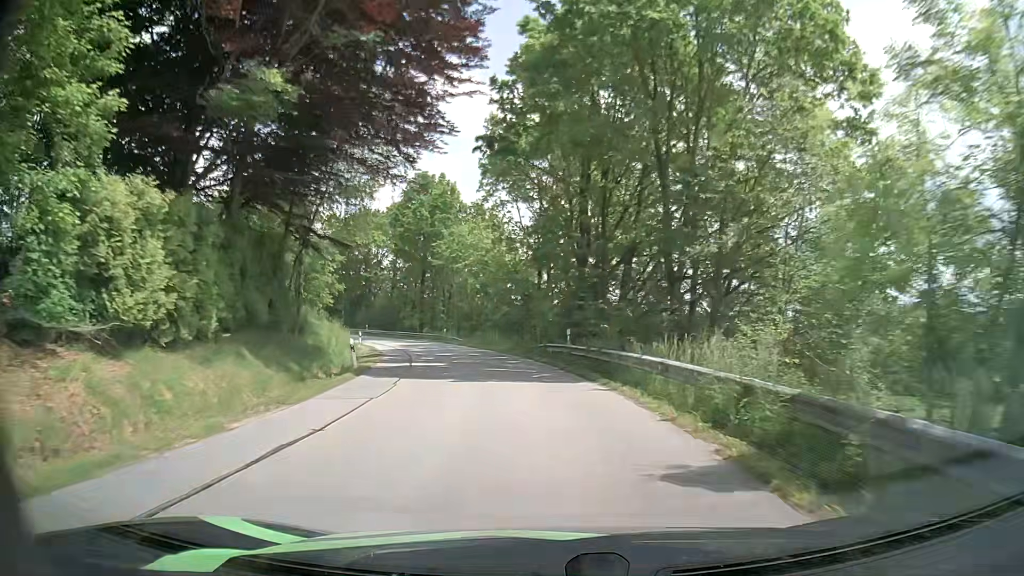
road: unclassified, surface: asphalt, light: Day
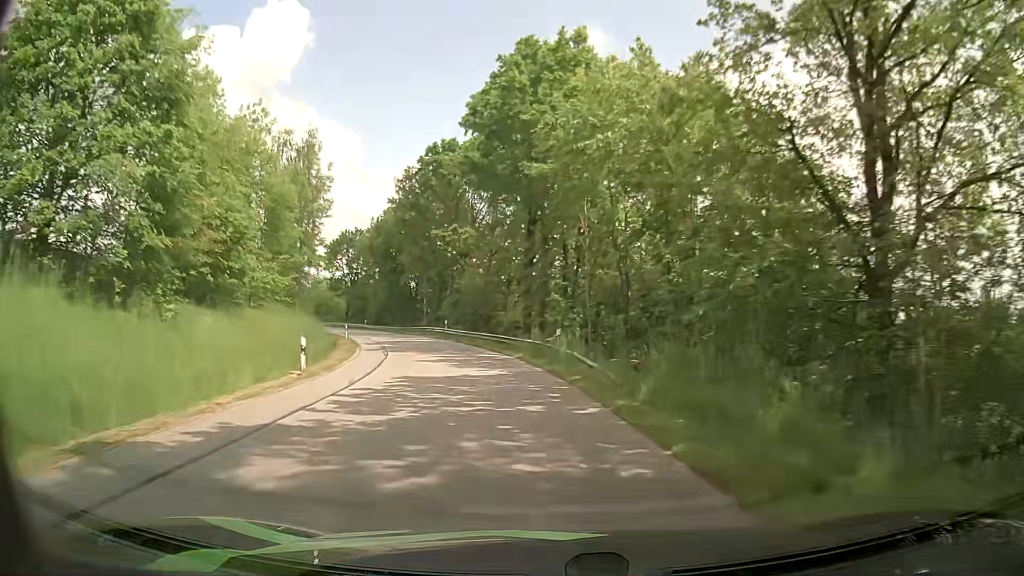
(-3.7, +35.1) m; -13°
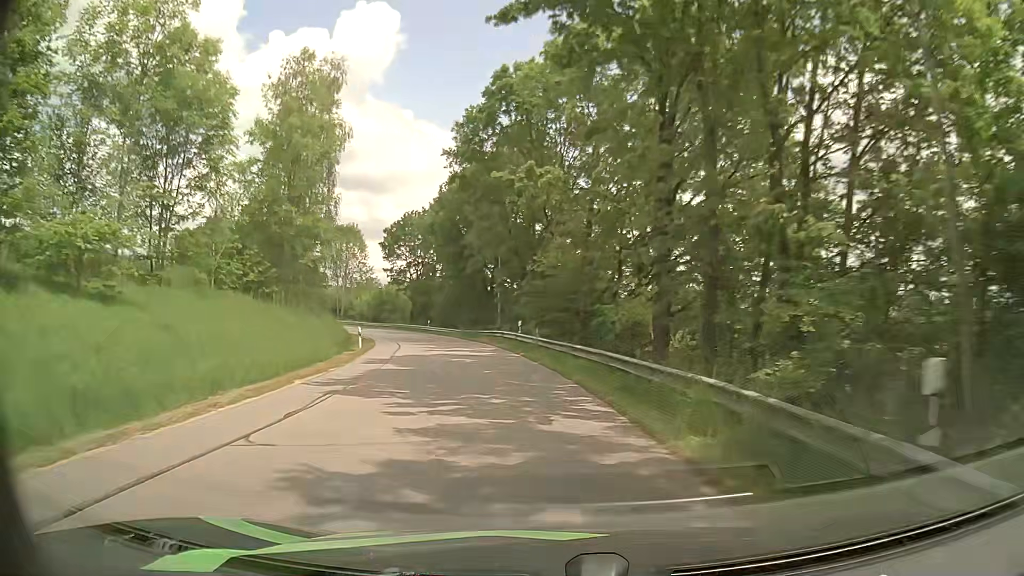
(-1.3, +18.6) m; -9°
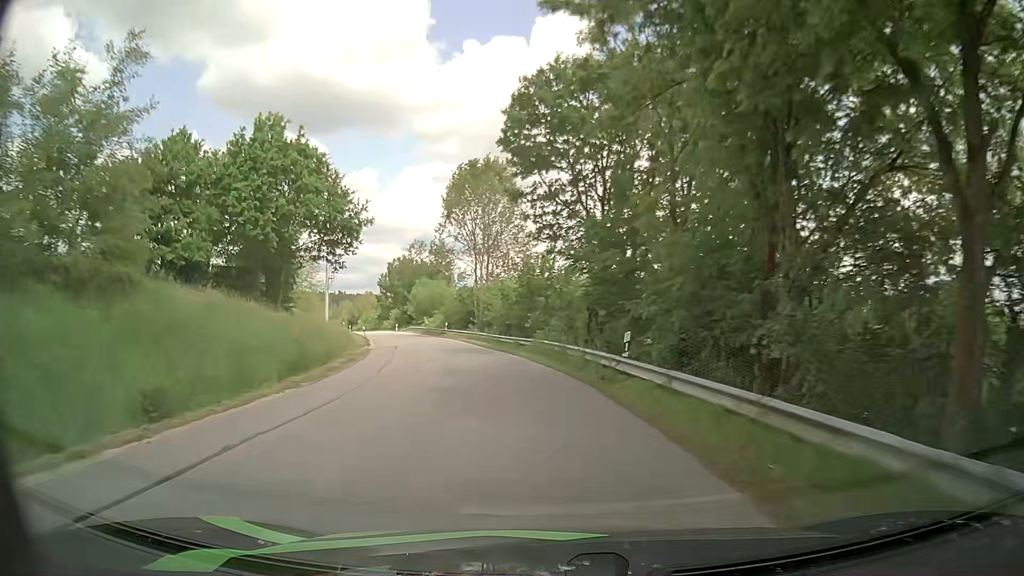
(-7.3, +47.5) m; -18°
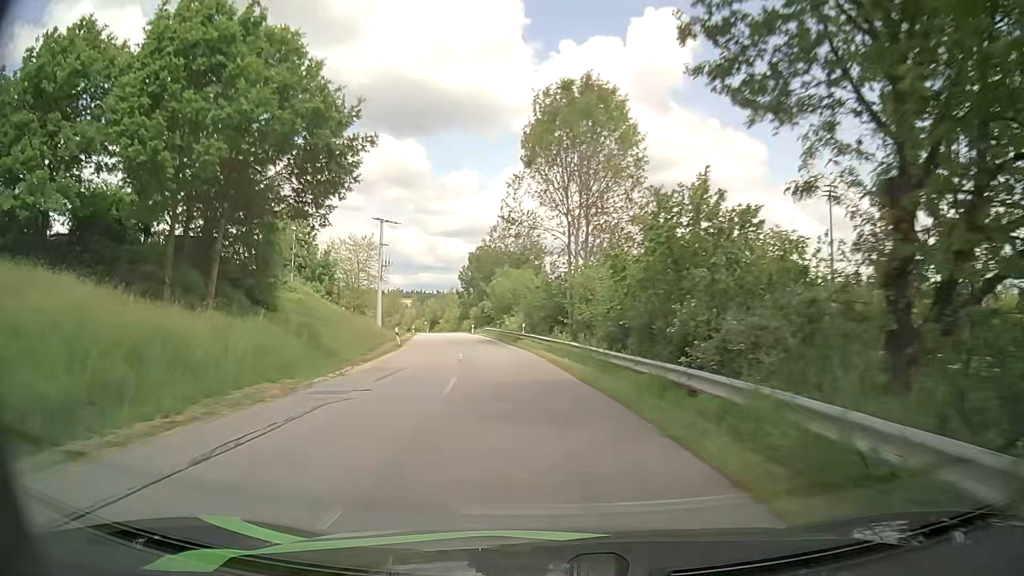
(-1.3, +20.0) m; -8°
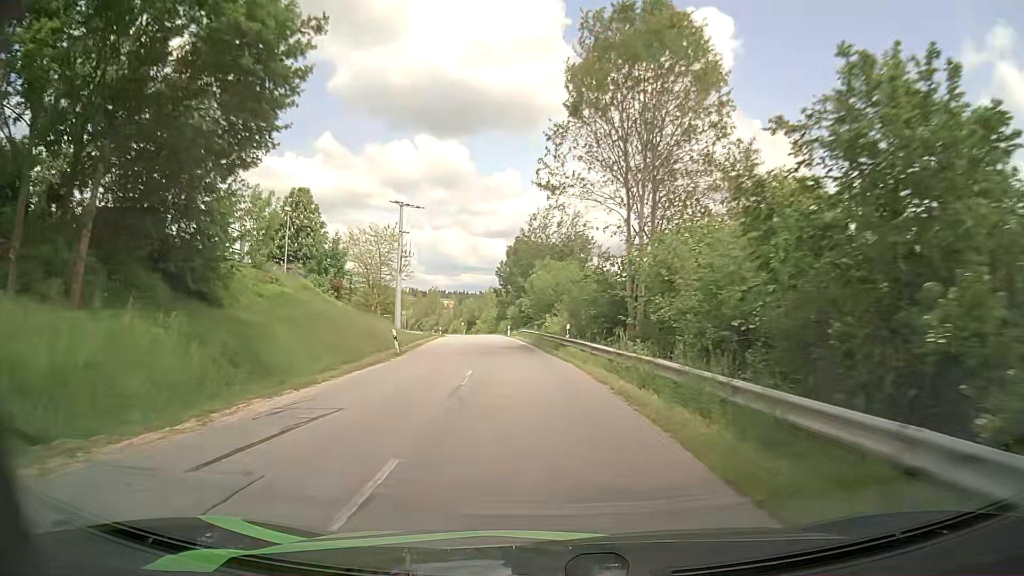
(-0.4, +10.3) m; -3°
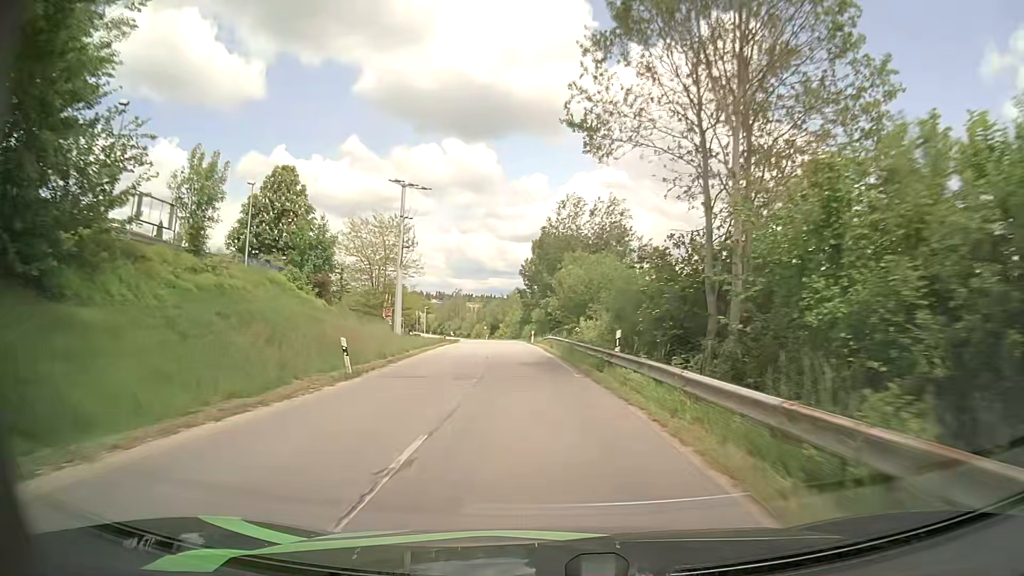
(-0.3, +10.4) m; -3°
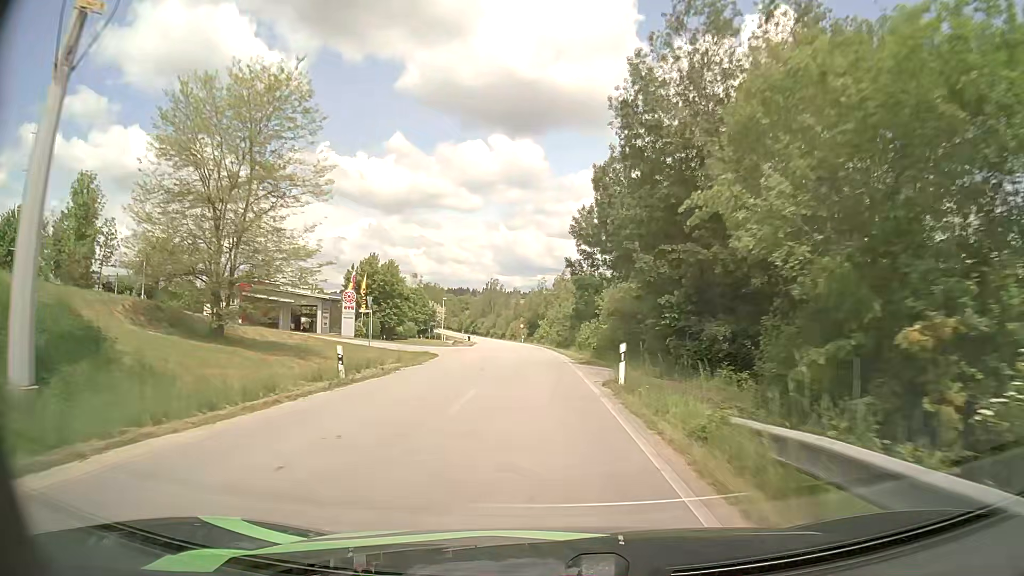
(-1.8, +41.2) m; -4°
(0, +10) (0, +20) (0, +30) (-1, +40) (-1, +50) (-2, +60) (-3, +70) (-3, +80) (-4, +90) (-6, +100) m
